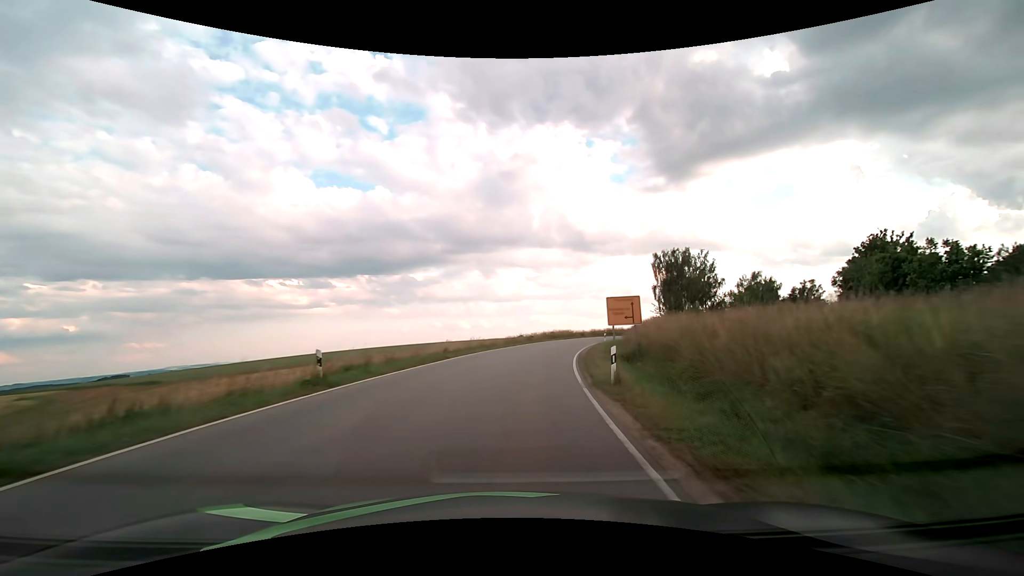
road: tertiary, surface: asphalt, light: Day
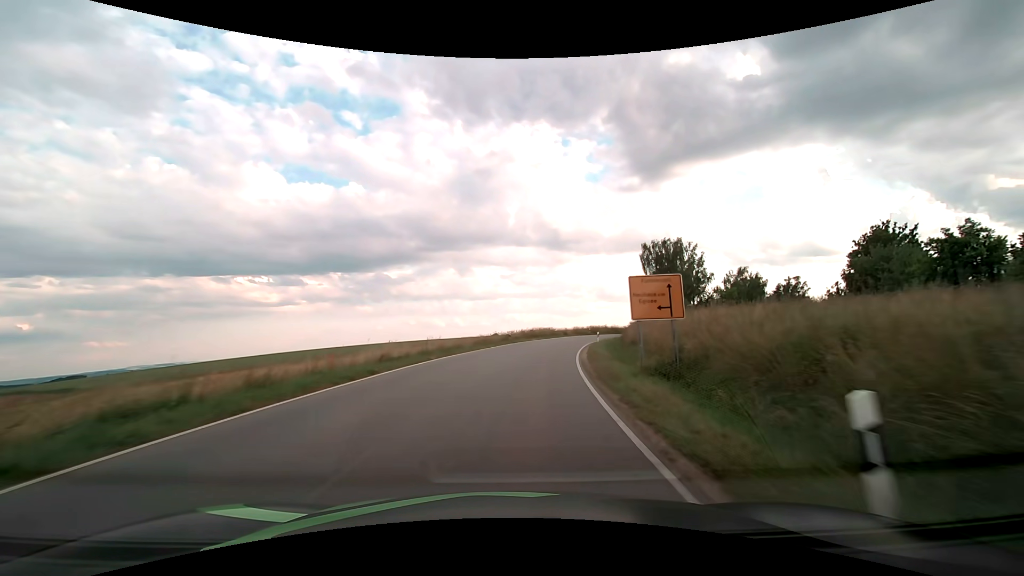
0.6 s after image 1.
(+0.3, +9.9) m; +3°
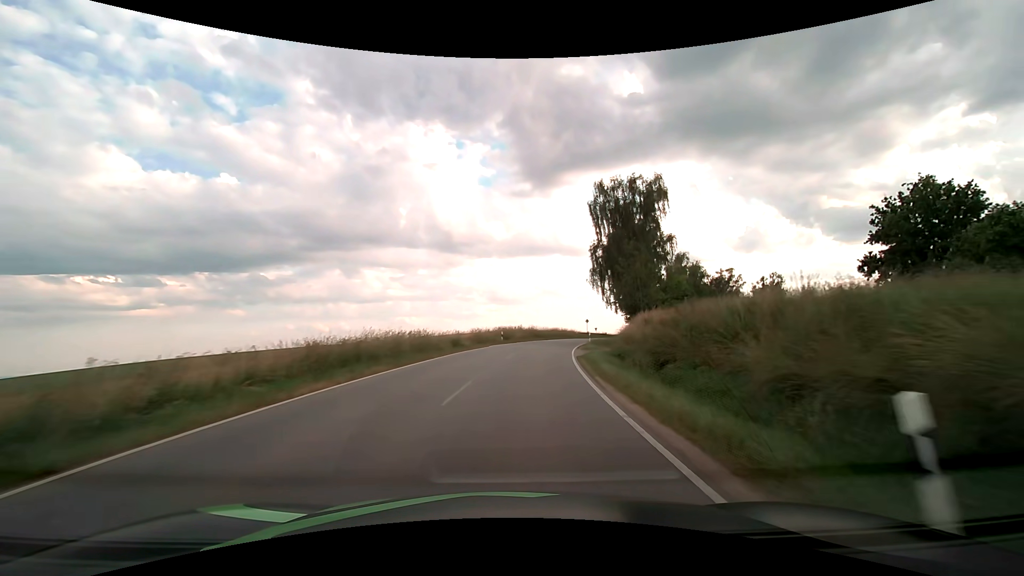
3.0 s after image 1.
(+4.3, +39.8) m; +12°
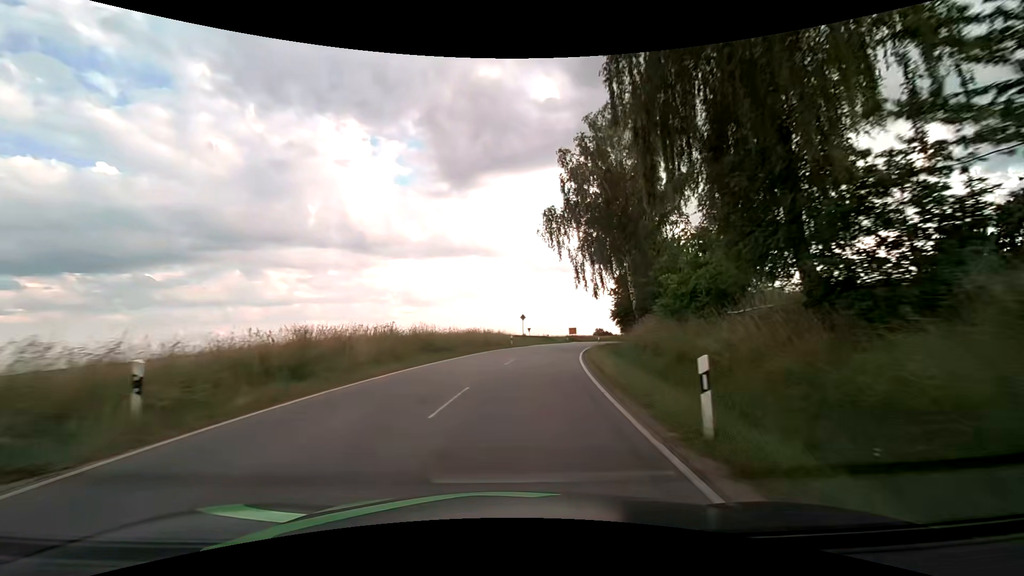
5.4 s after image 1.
(+3.2, +36.2) m; +9°
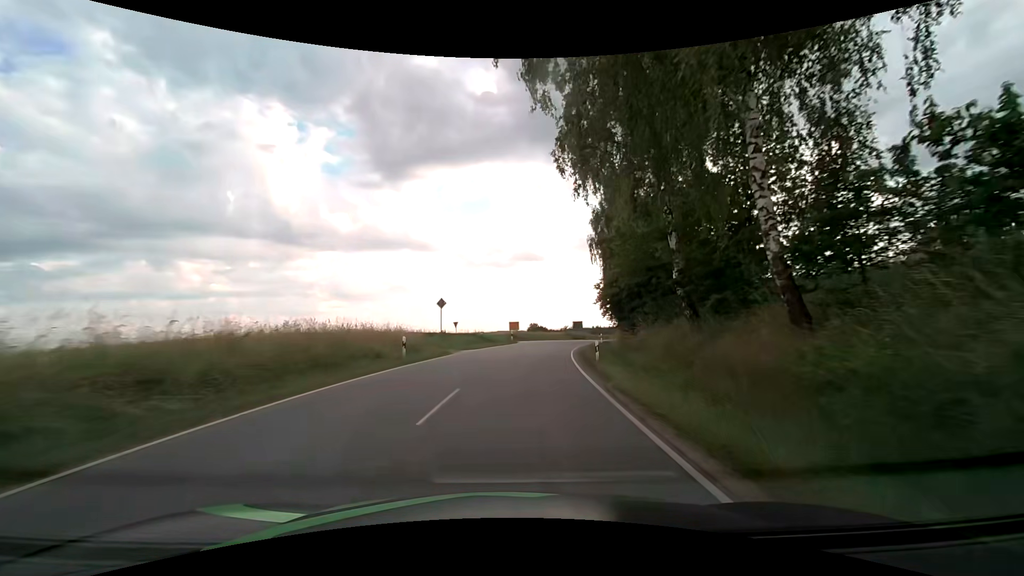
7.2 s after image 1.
(+1.6, +24.1) m; +8°
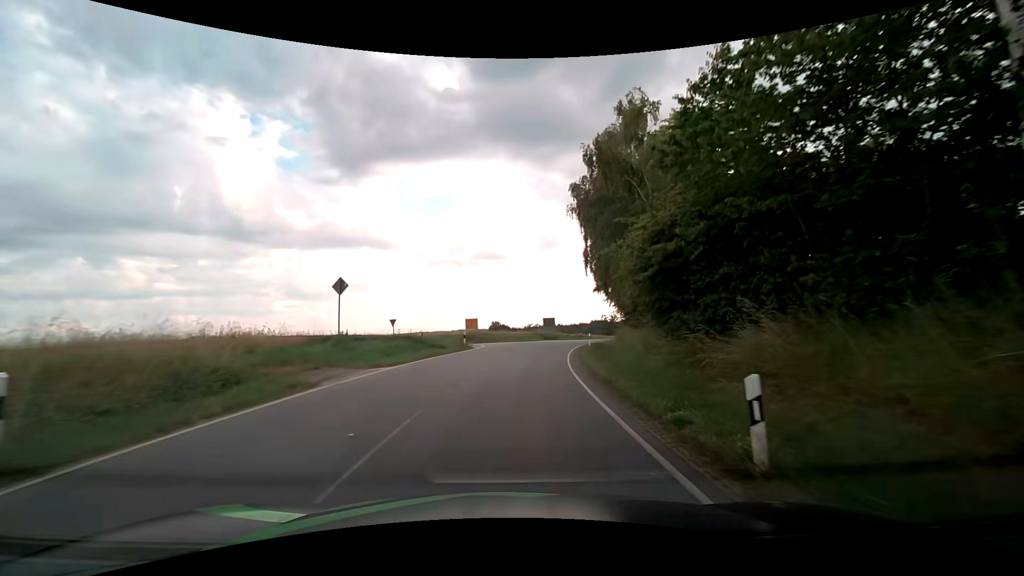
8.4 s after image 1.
(+0.6, +14.7) m; +4°
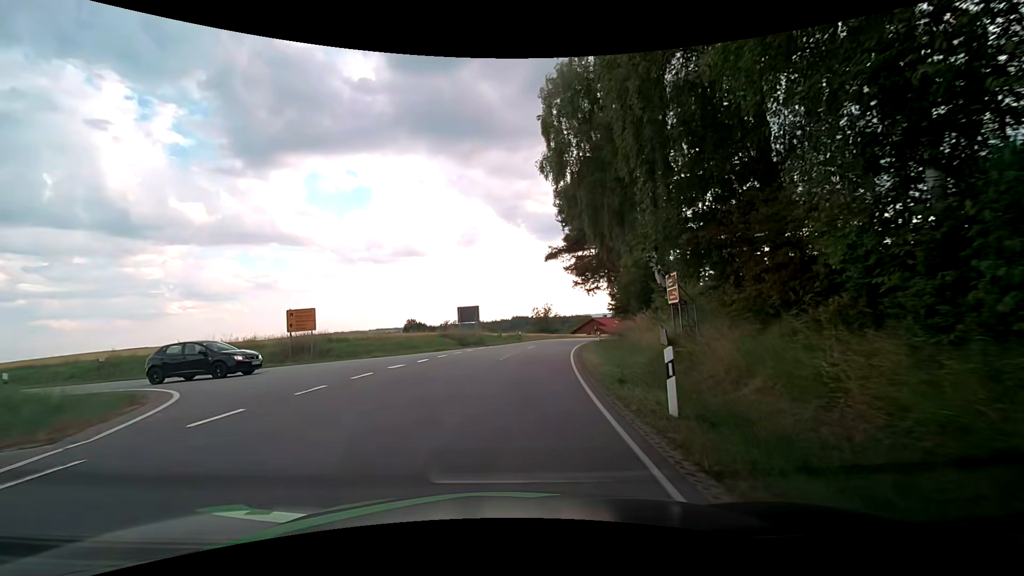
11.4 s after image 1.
(+2.3, +30.2) m; +9°
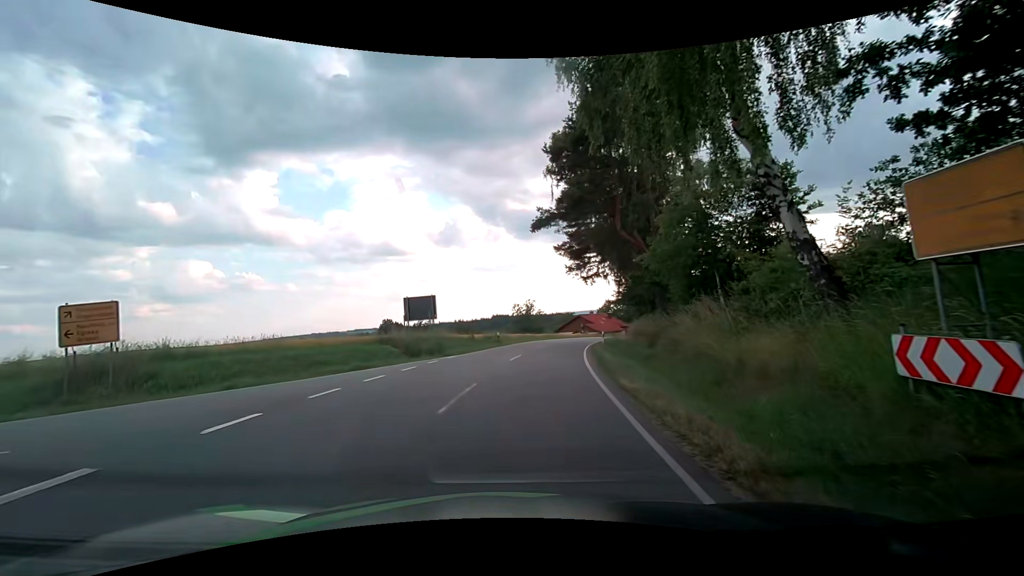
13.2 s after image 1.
(+0.4, +12.0) m; +3°
(-3, +9) (-13, +11) (-23, +12) (-33, +13) (-42, +17) (-51, +21) (-60, +25) (-69, +30) (-78, +35) (-87, +40) m
